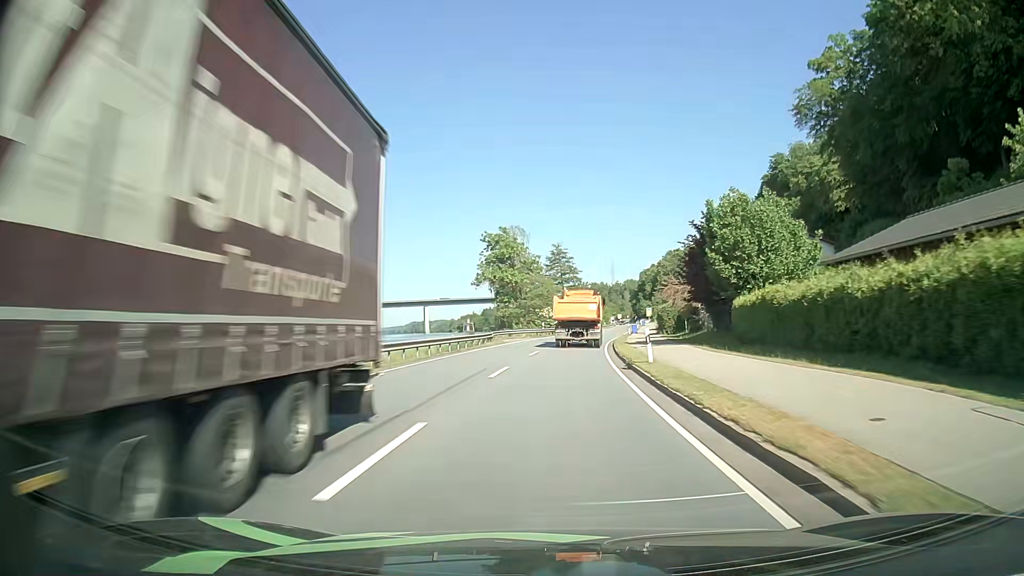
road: primary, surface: asphalt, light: Day
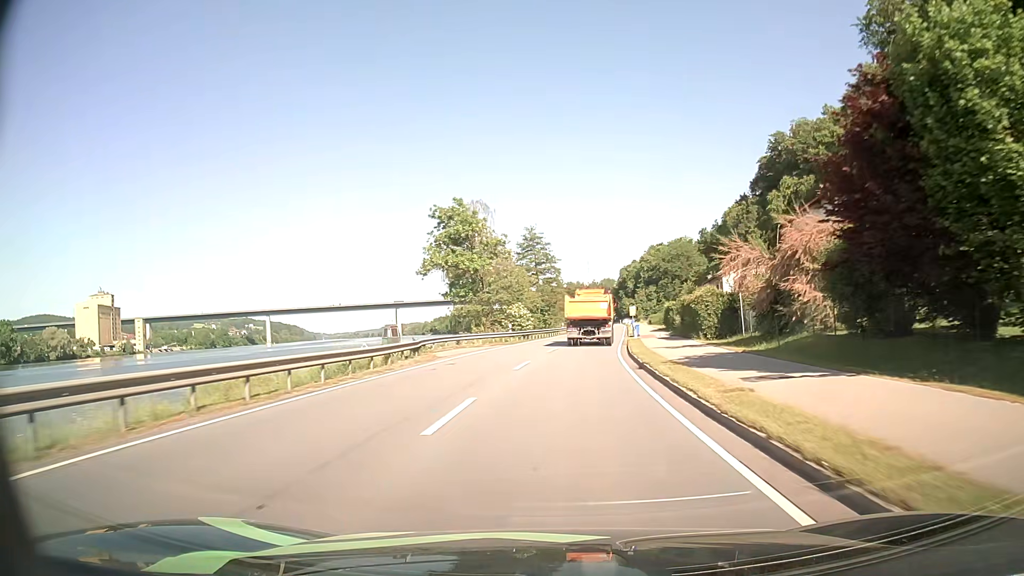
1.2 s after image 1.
(+0.2, +20.8) m; +2°
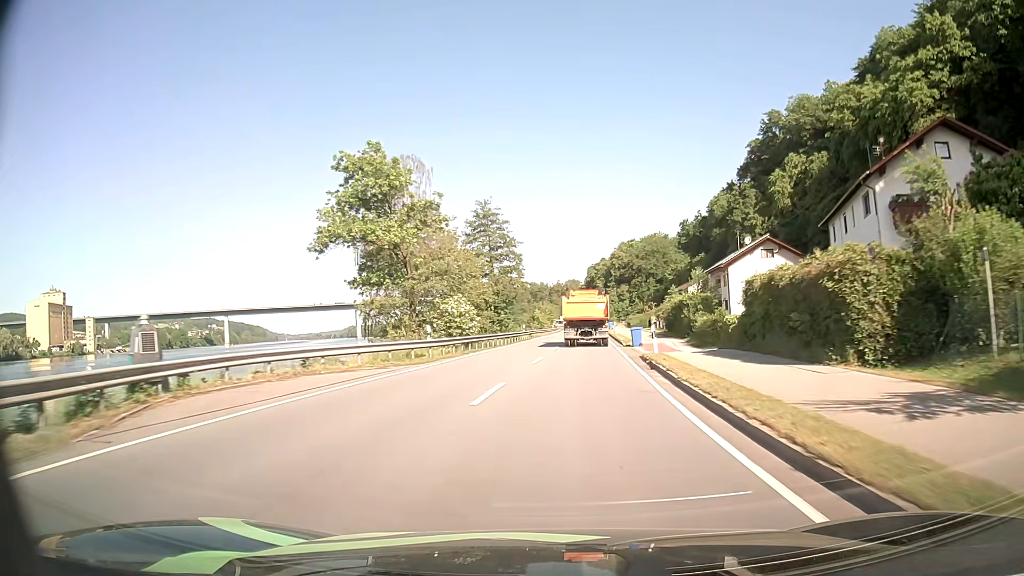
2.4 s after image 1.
(+0.5, +20.9) m; +3°
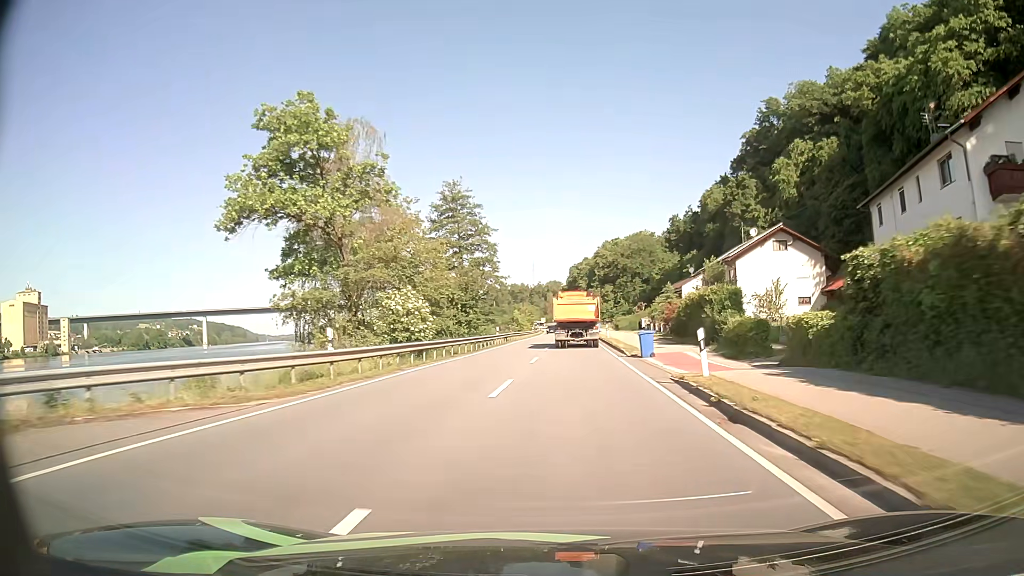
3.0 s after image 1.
(+0.2, +10.5) m; +2°
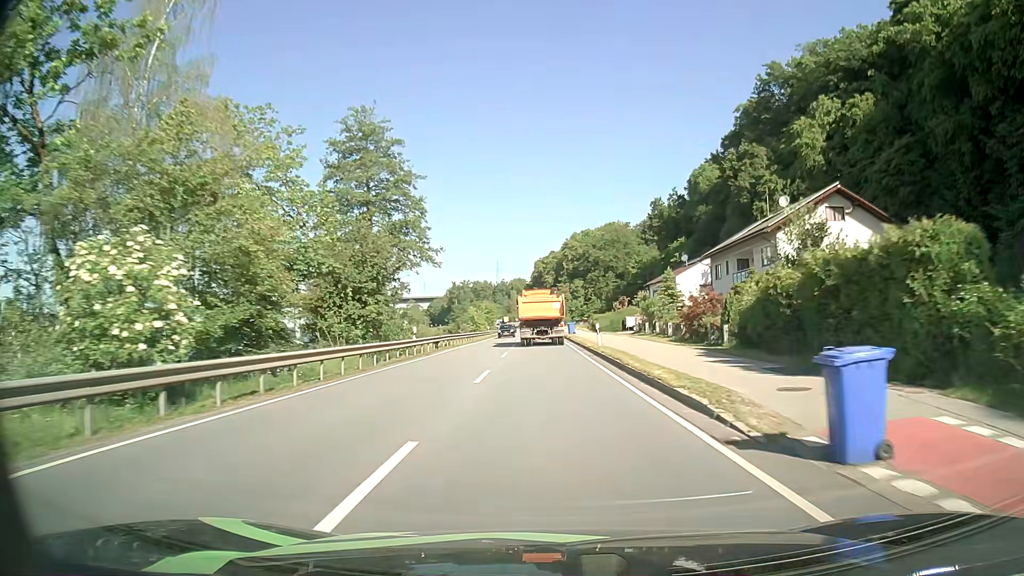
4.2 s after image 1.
(+0.6, +21.1) m; +3°
